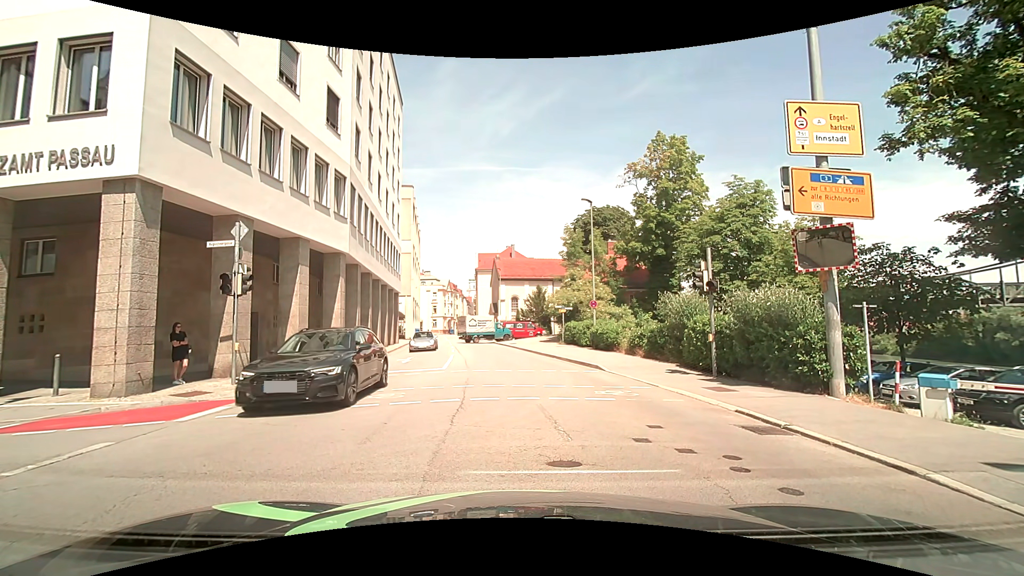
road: tertiary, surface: asphalt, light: Day
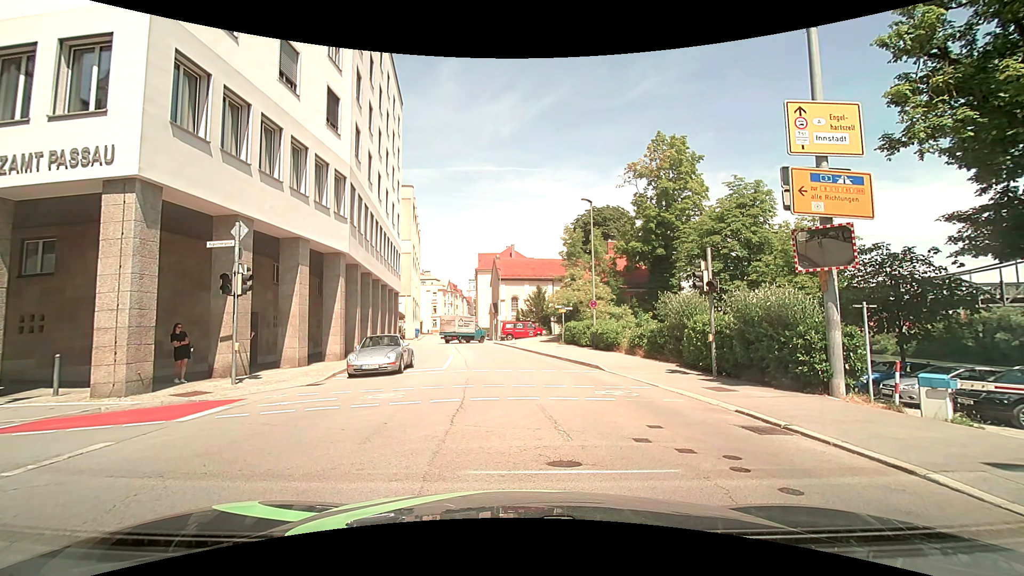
(0.0, 0.0) m; 0°
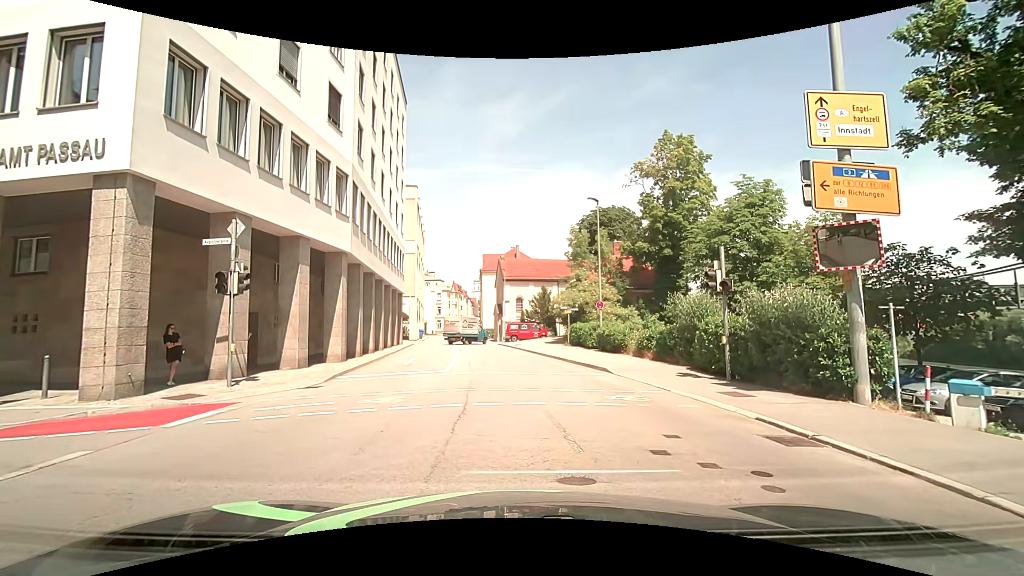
(0.0, +0.5) m; 0°
